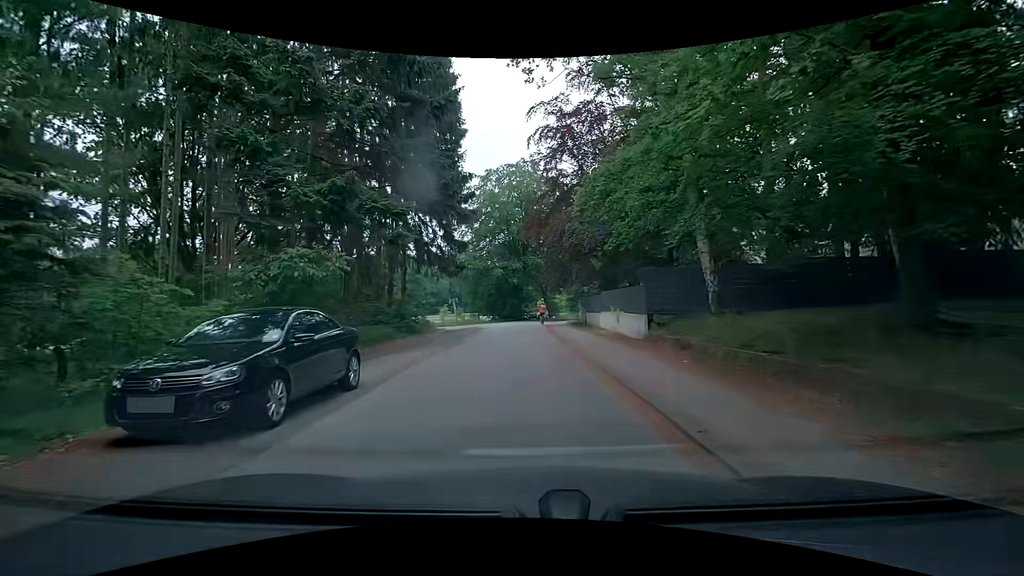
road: residential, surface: asphalt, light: Day
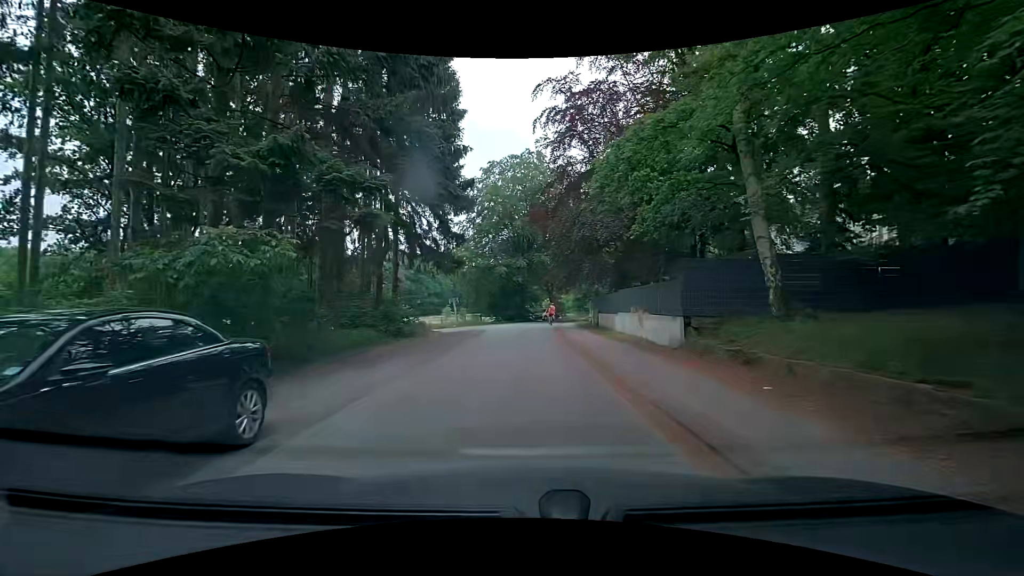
(0.0, +3.5) m; -1°
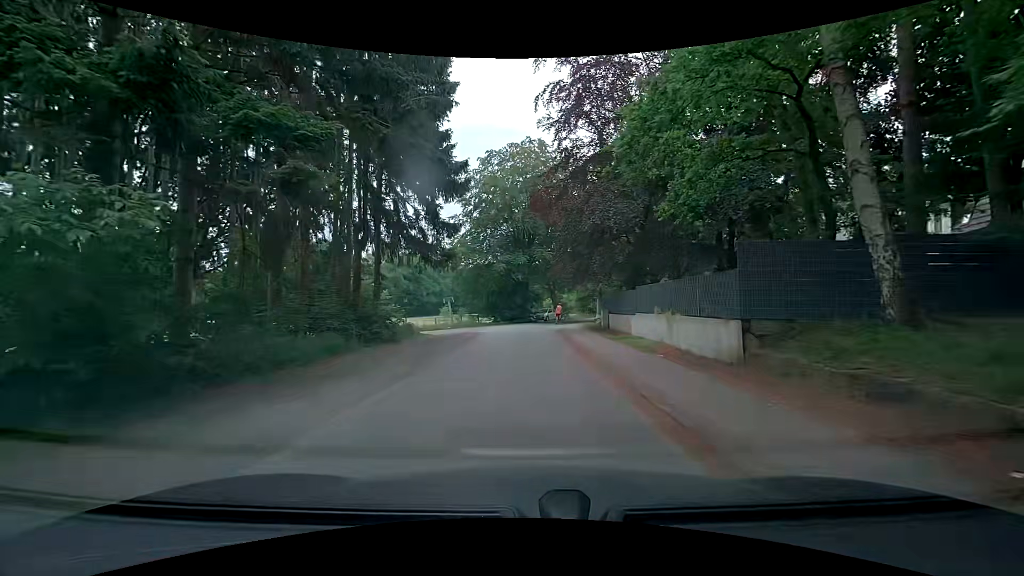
(-0.1, +3.8) m; -2°
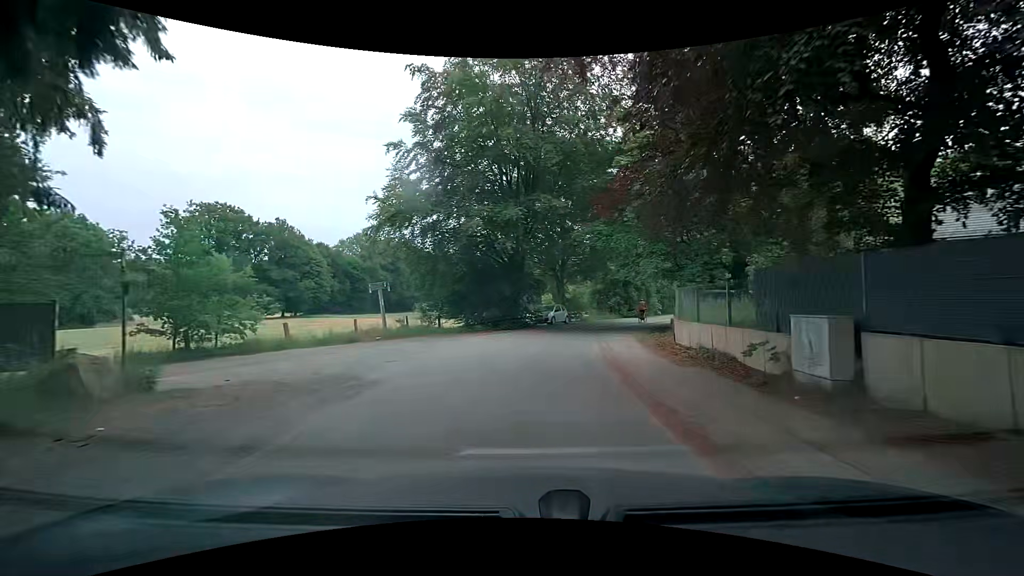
(+1.1, +21.0) m; +3°
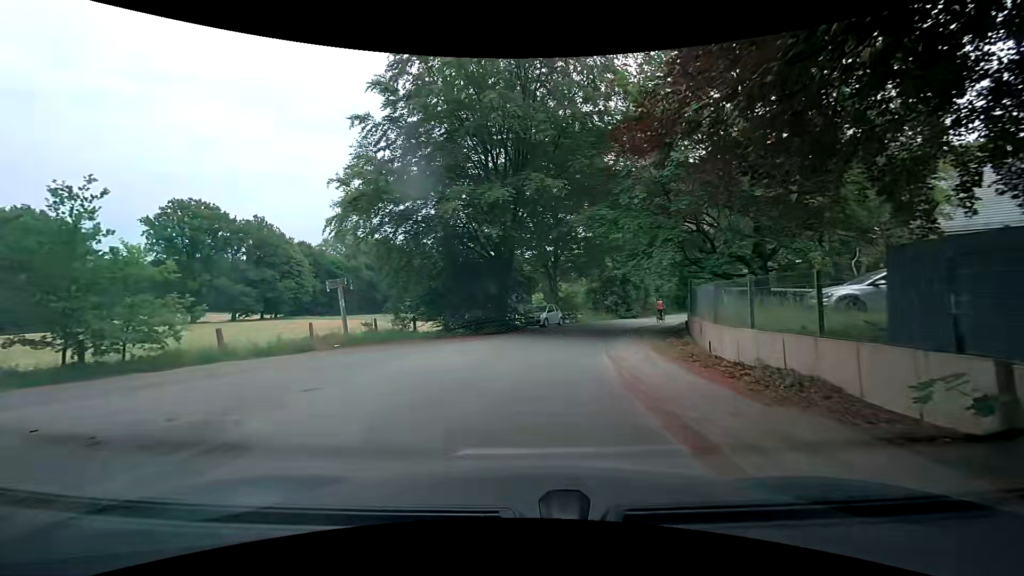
(0.0, +4.1) m; -1°
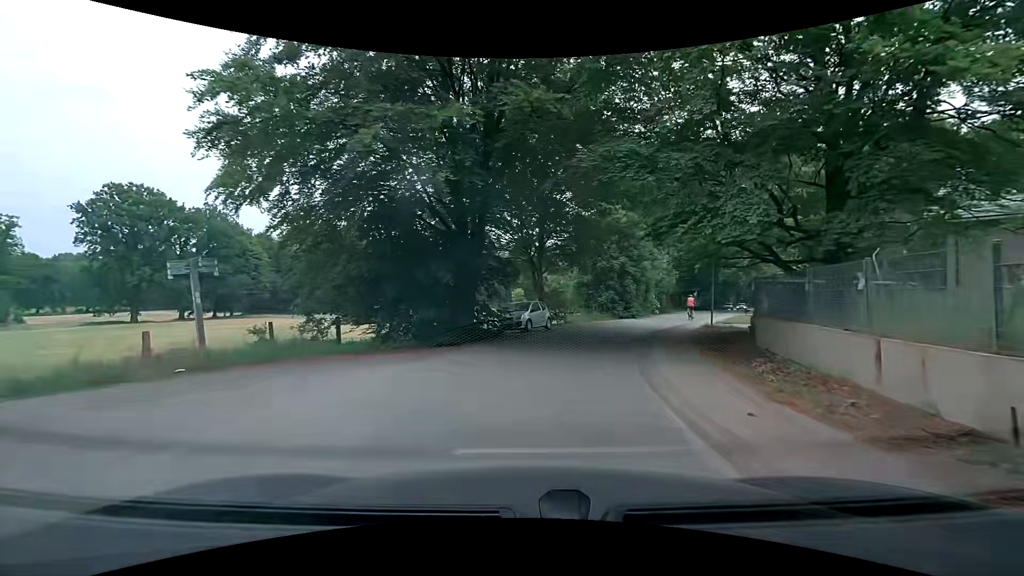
(+0.3, +8.2) m; +3°
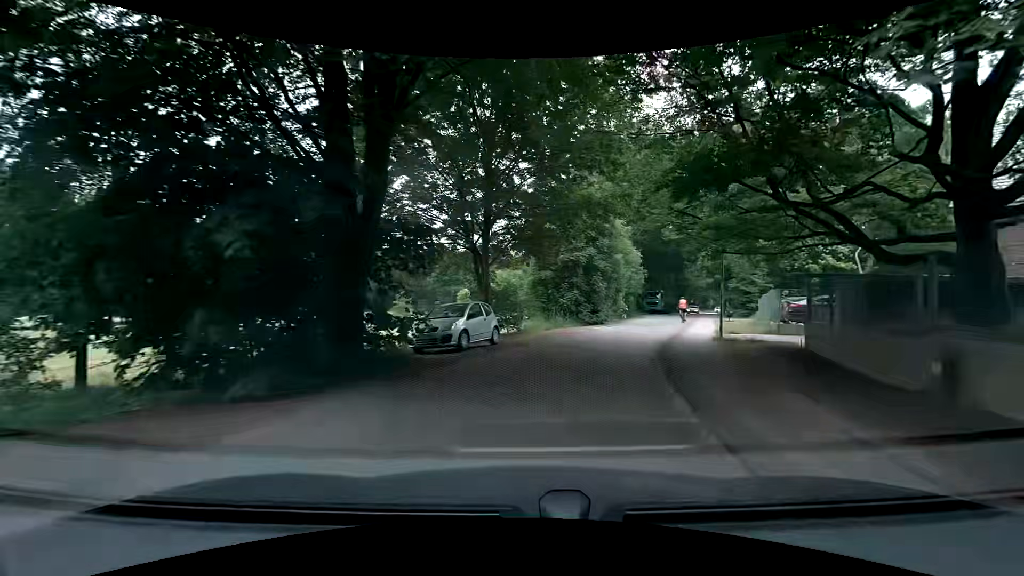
(+0.6, +8.3) m; +7°
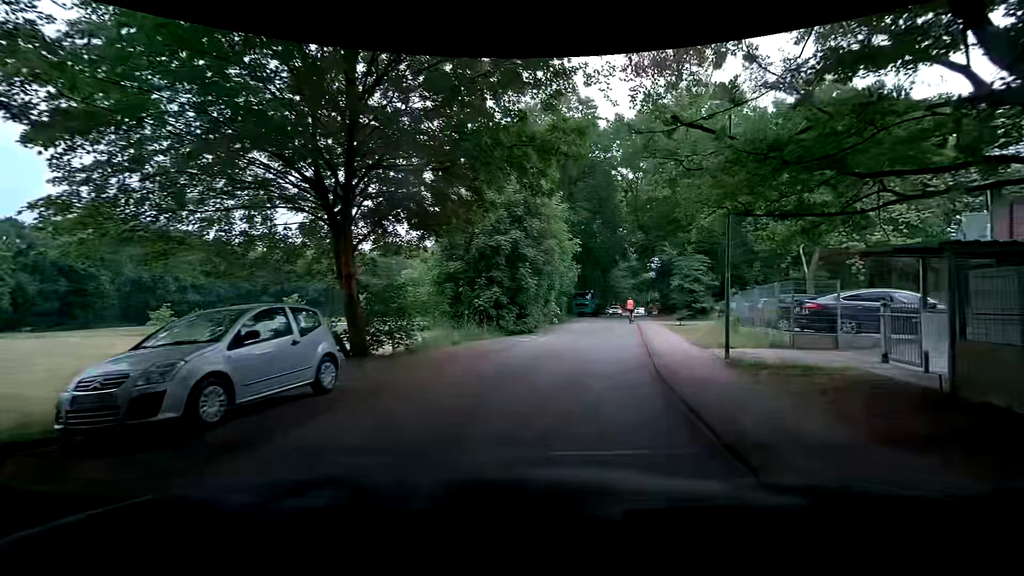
(+0.7, +8.3) m; +9°
